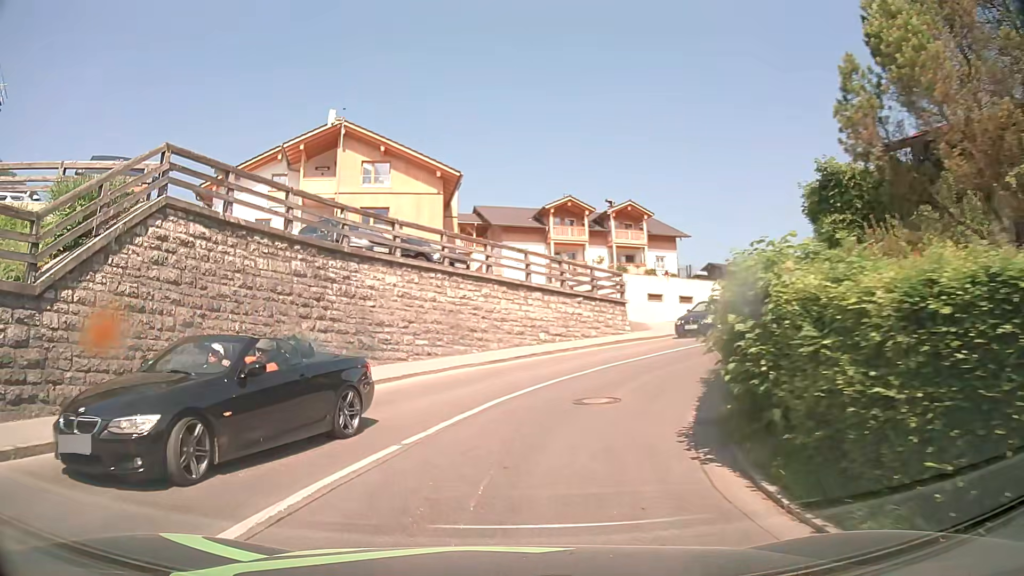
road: tertiary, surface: asphalt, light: Day
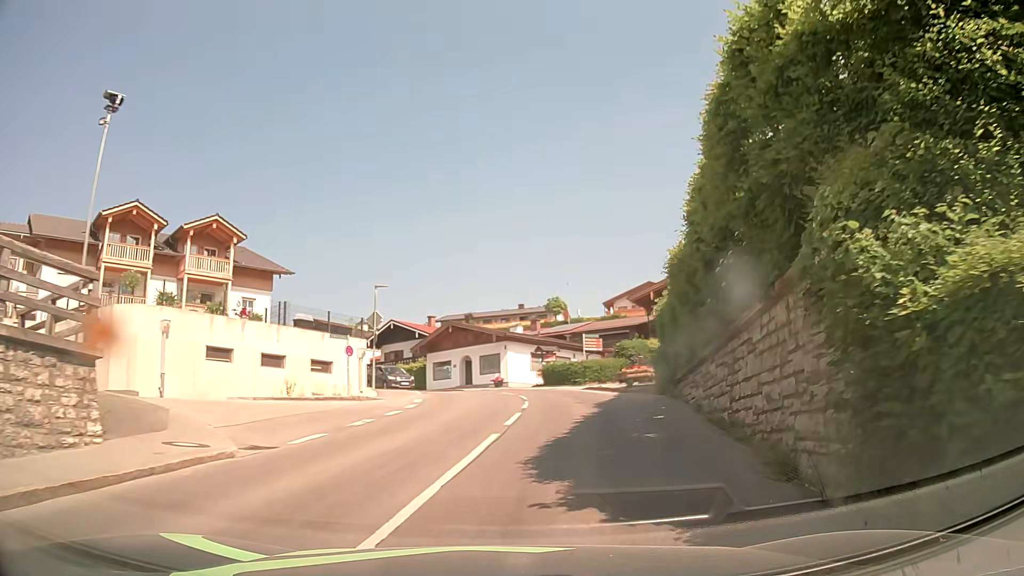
(+4.2, +17.5) m; +34°
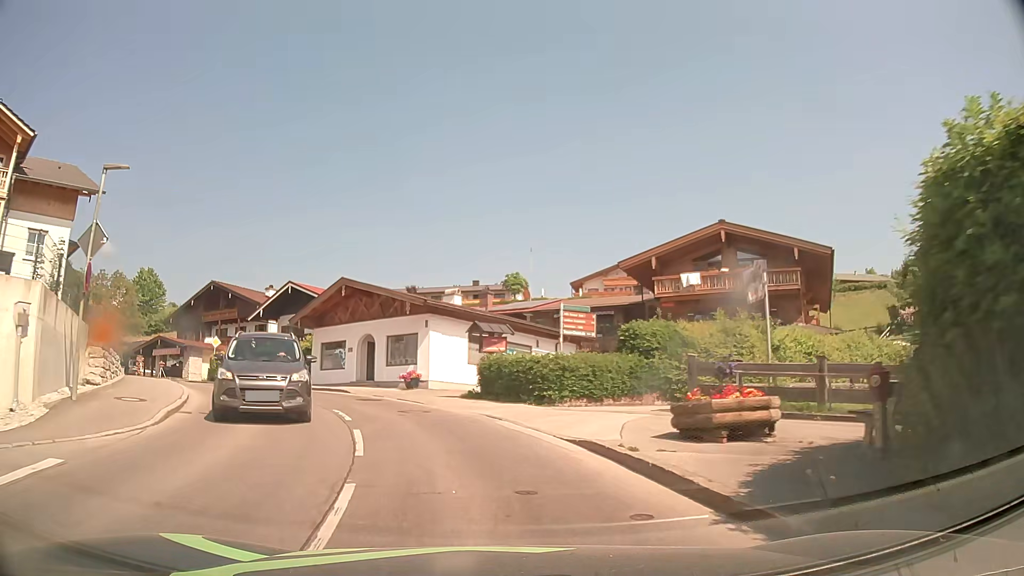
(+1.5, +18.1) m; +4°
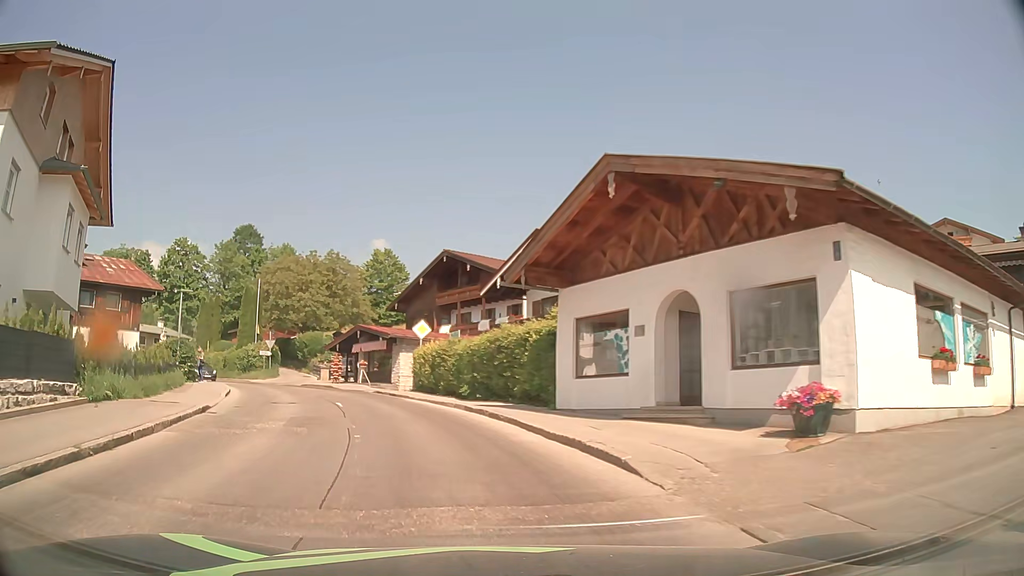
(-3.4, +17.9) m; -25°
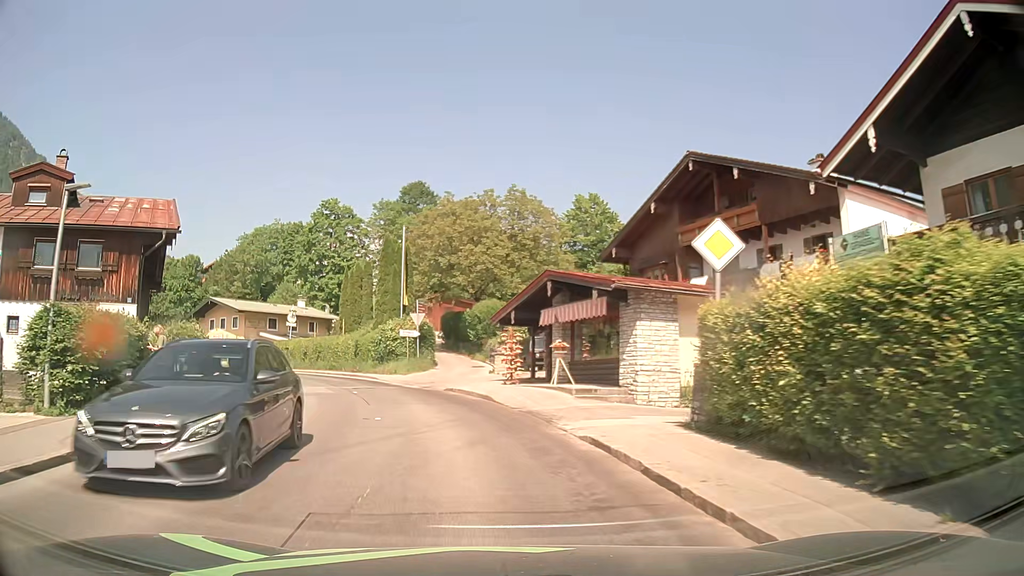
(-3.5, +20.4) m; -18°
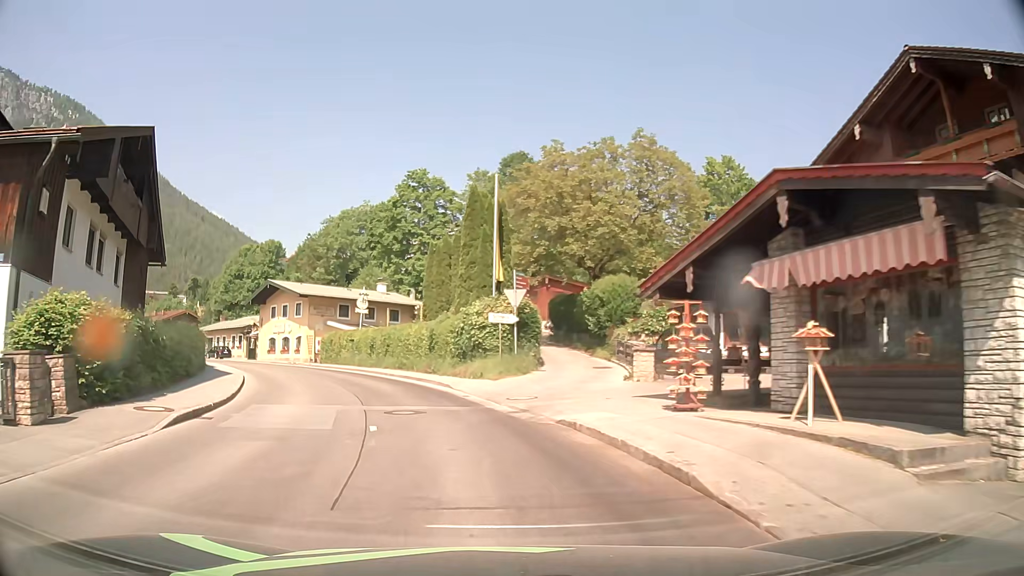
(-0.9, +11.7) m; -9°
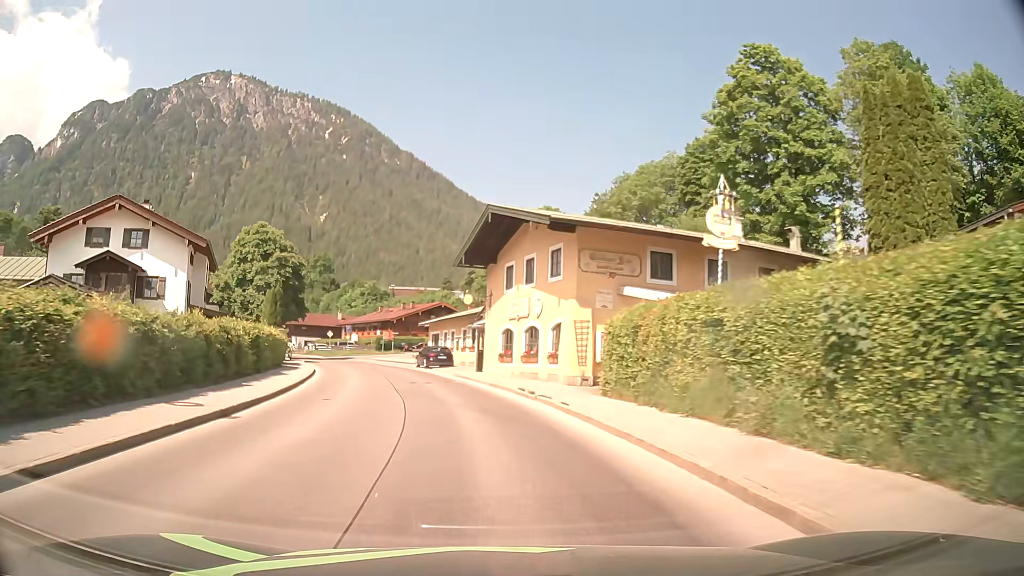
(-7.6, +31.3) m; -26°
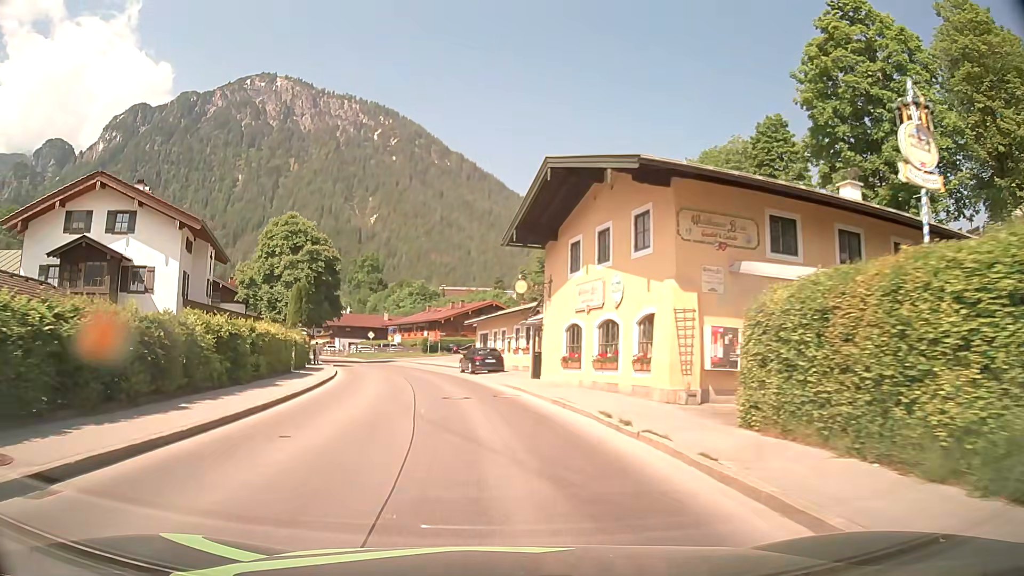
(-0.3, +7.0) m; -4°
(0, +10) (-2, +20) (-3, +30) (-5, +40) (-8, +49) (-11, +59) (-15, +68) (-19, +77) (-23, +86) (-28, +95) m
